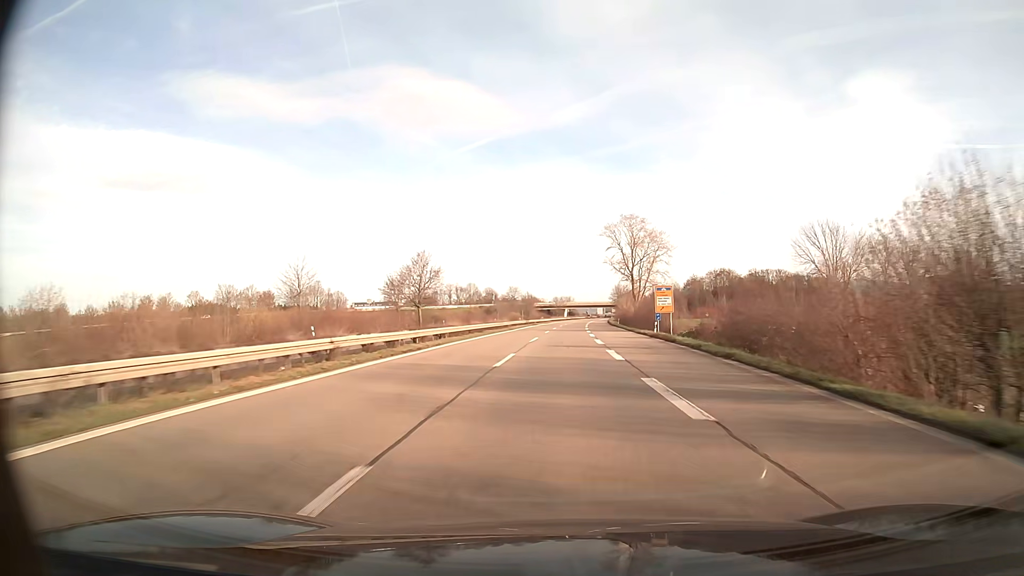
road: trunk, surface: asphalt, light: Day
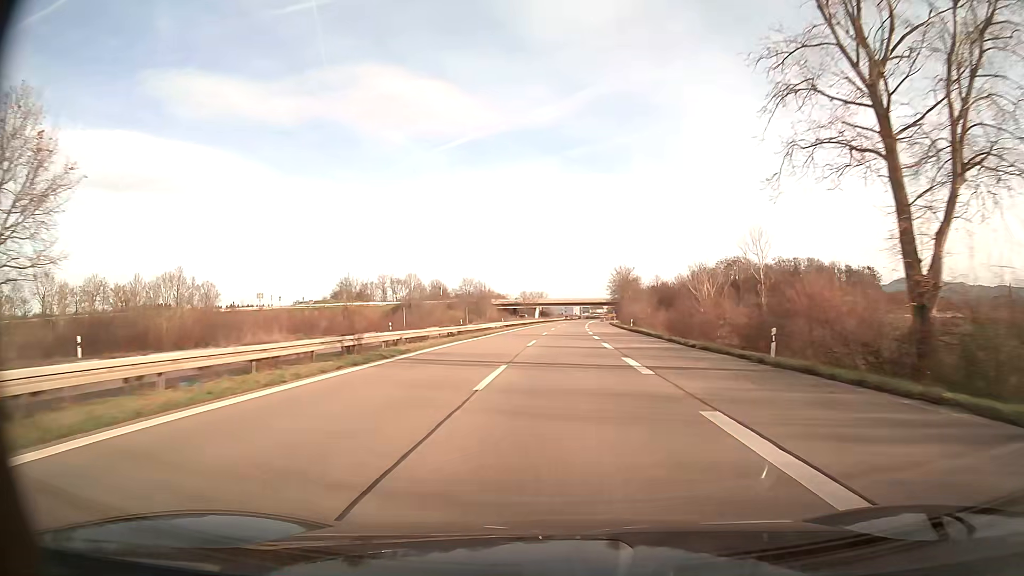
(+1.6, +78.3) m; +2°
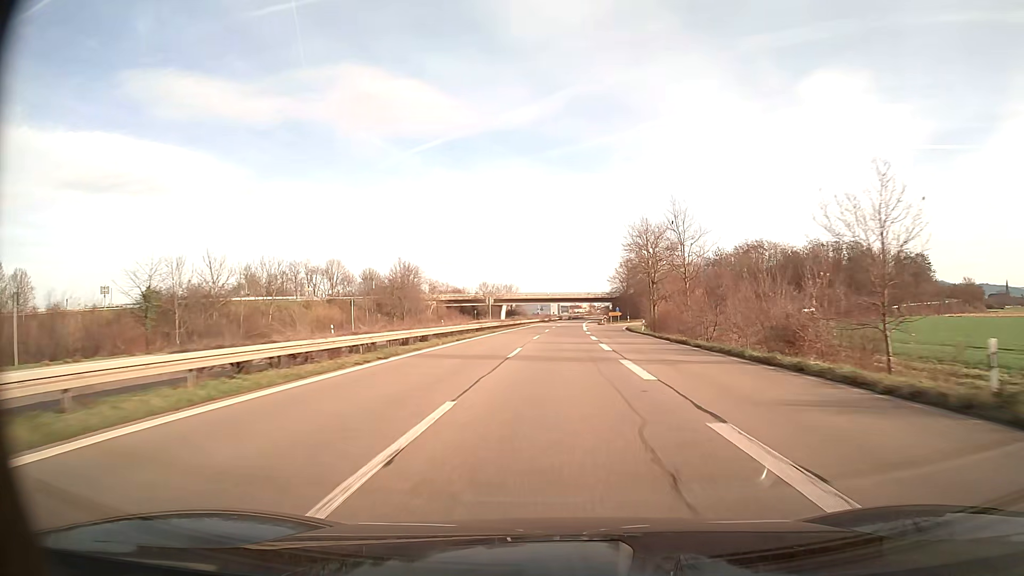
(+1.1, +62.7) m; +2°
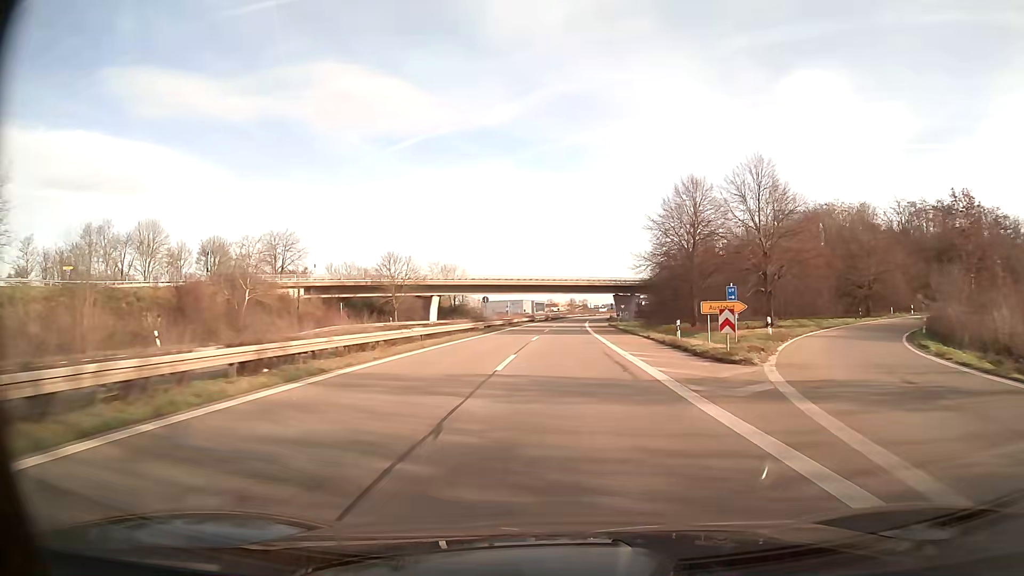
(+1.3, +78.5) m; +2°
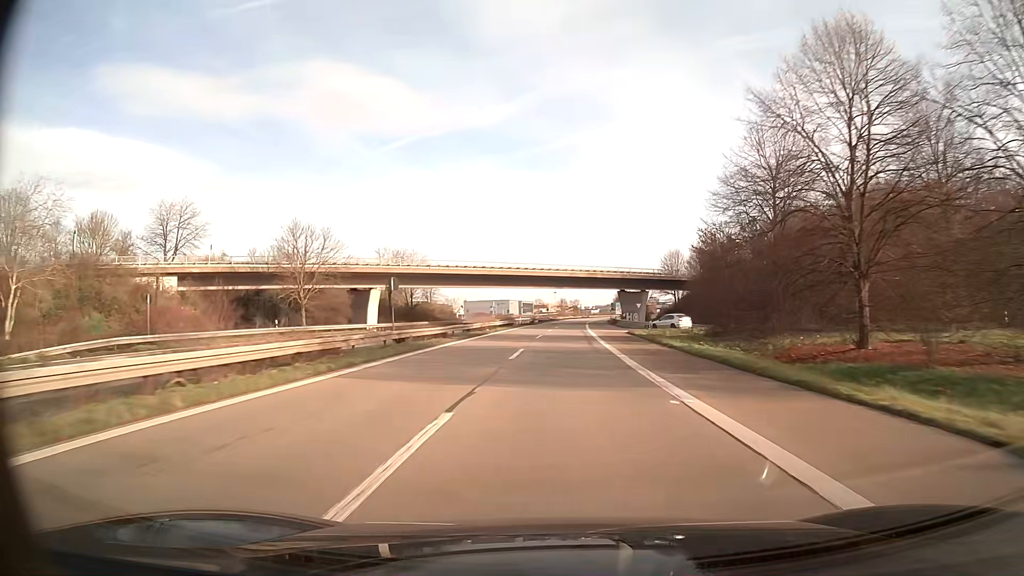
(+0.3, +31.4) m; +1°
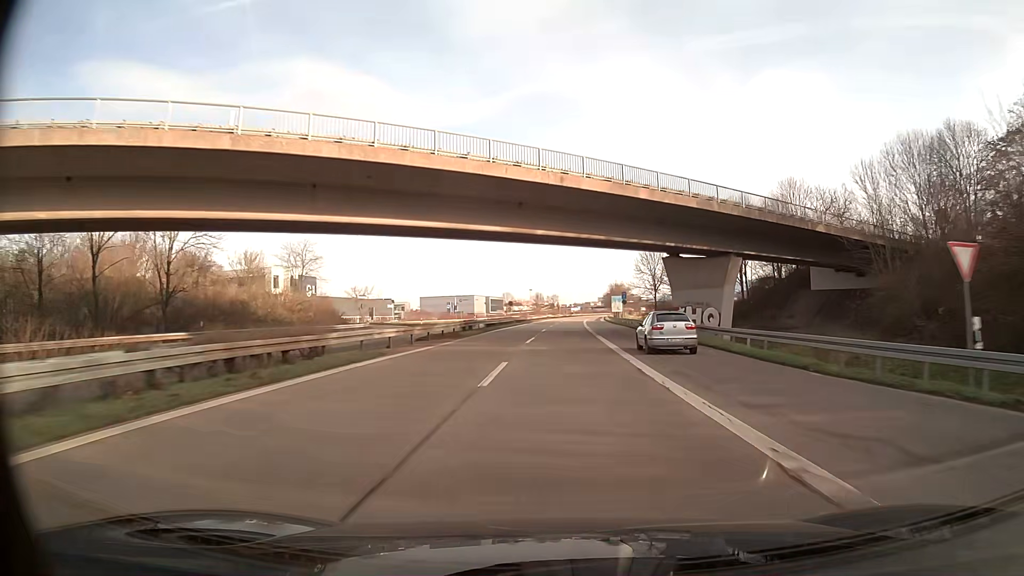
(+1.0, +62.7) m; +2°
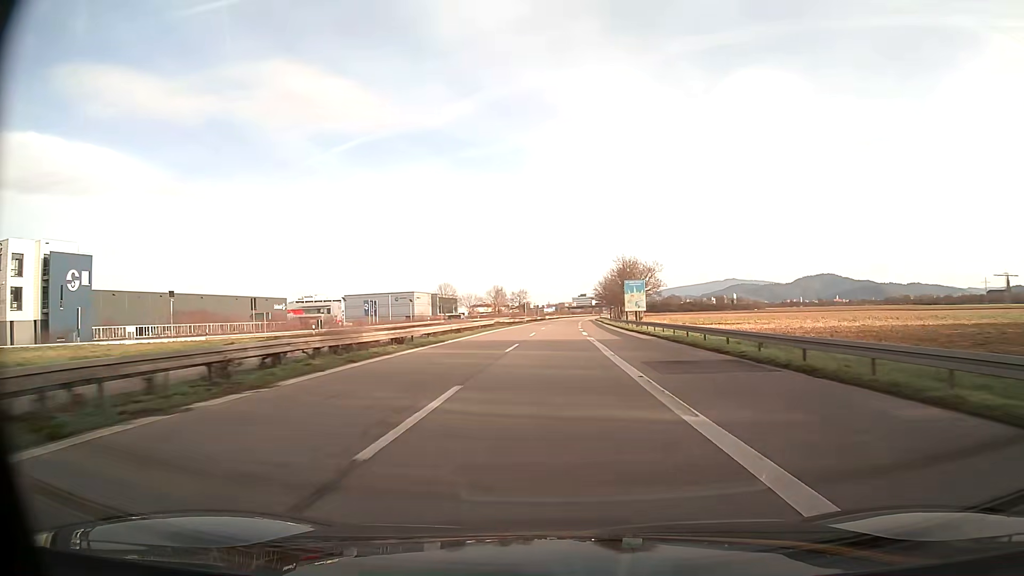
(+1.3, +78.4) m; +2°
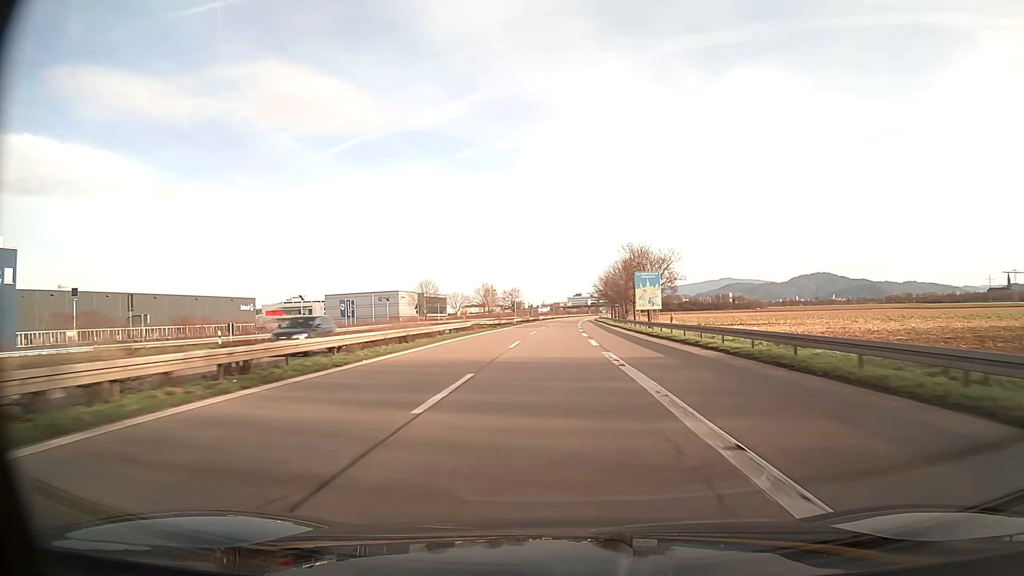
(+0.1, +15.7) m; 0°
(0, +10) (0, +20) (0, +30) (0, +40) (+1, +50) (+1, +60) (+1, +70) (+1, +80) (+2, +90) (+2, +100) m
